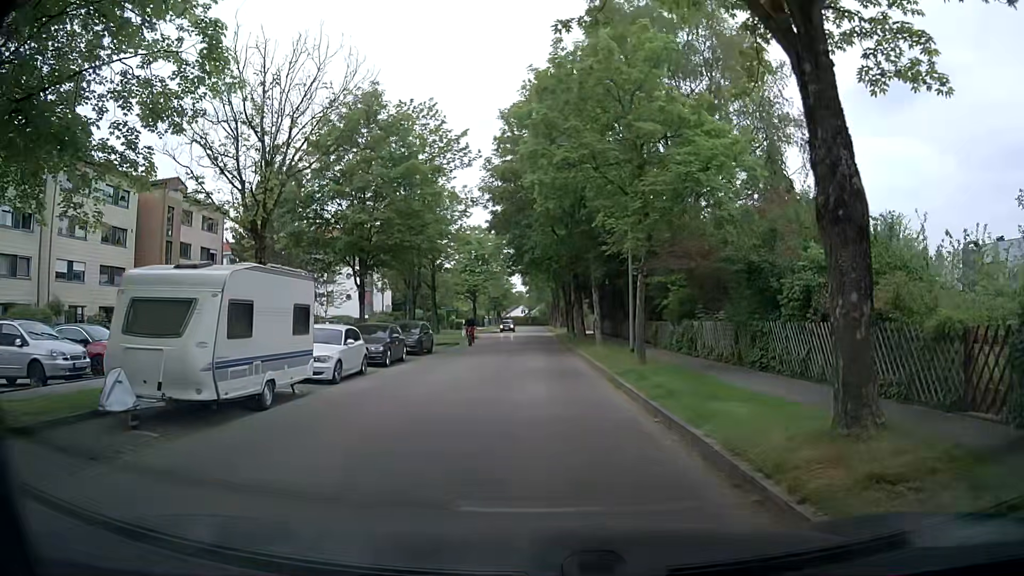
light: Day
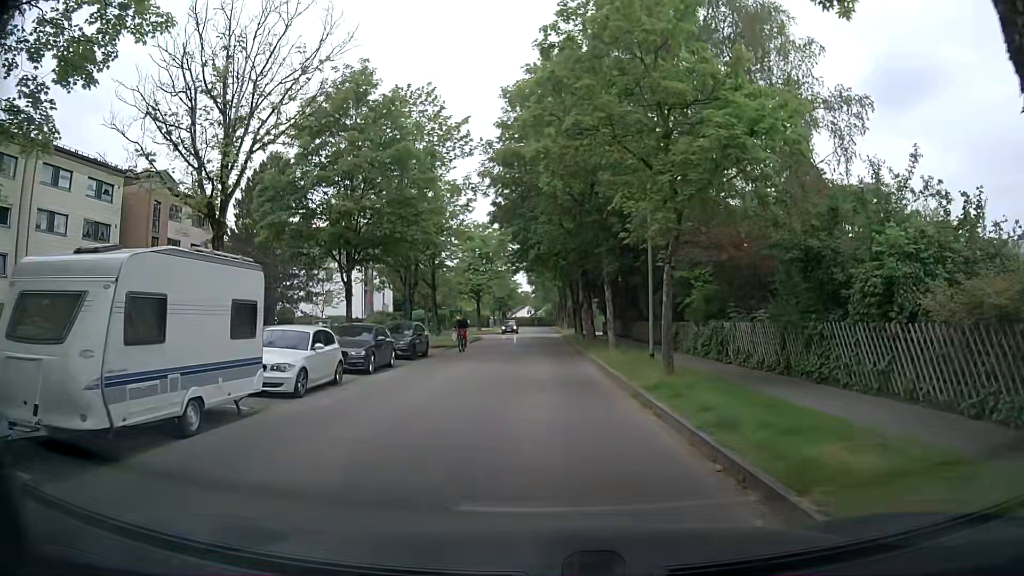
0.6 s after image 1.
(-0.1, +3.1) m; -2°
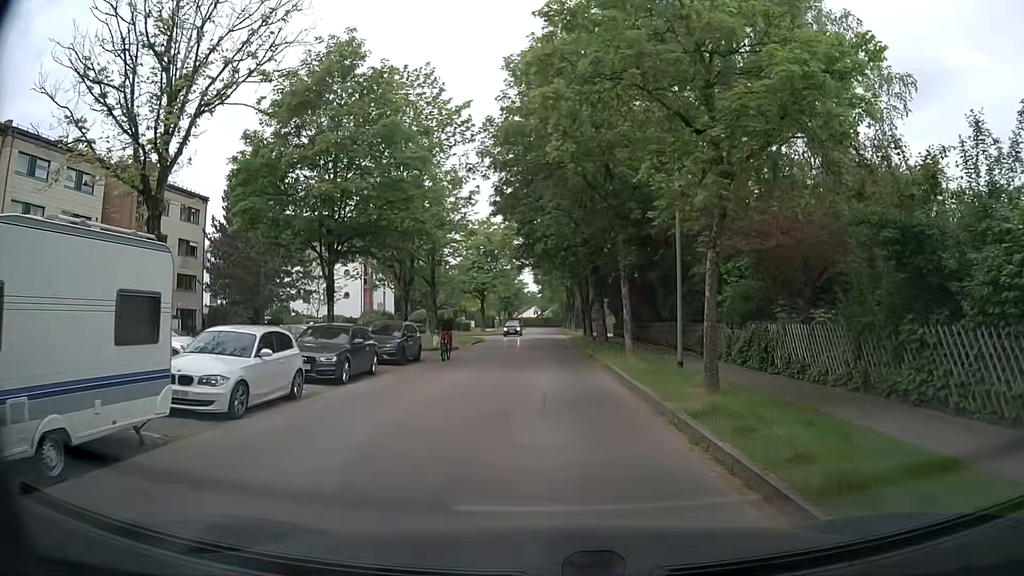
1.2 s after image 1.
(0.0, +3.4) m; -1°
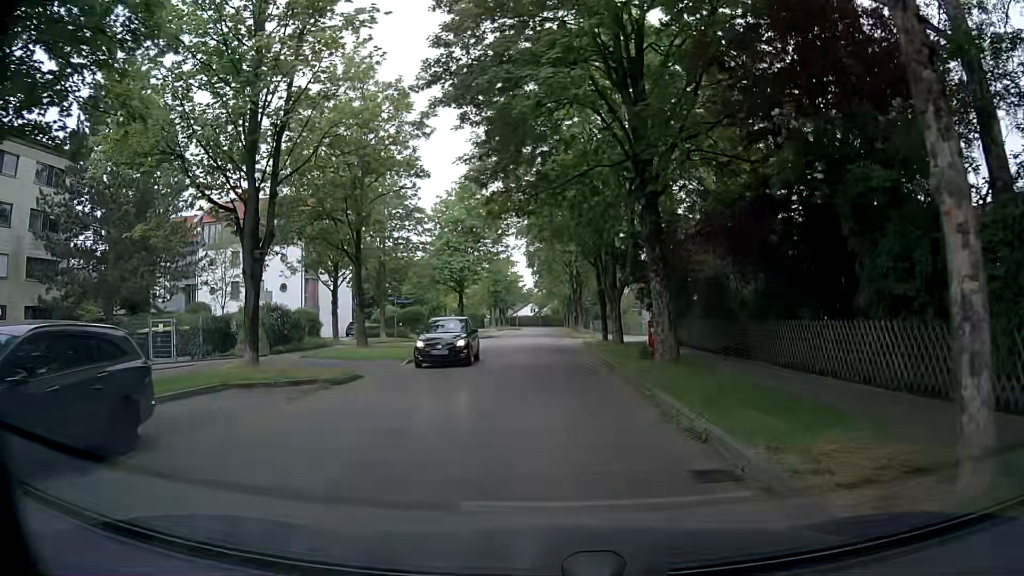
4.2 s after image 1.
(+0.2, +19.2) m; +2°
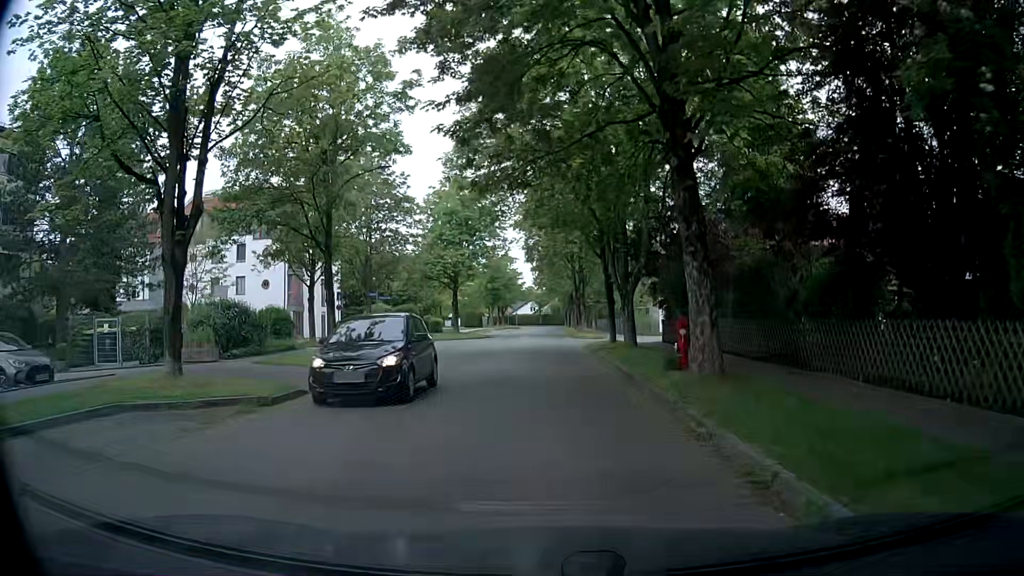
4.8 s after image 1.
(0.0, +4.1) m; -2°
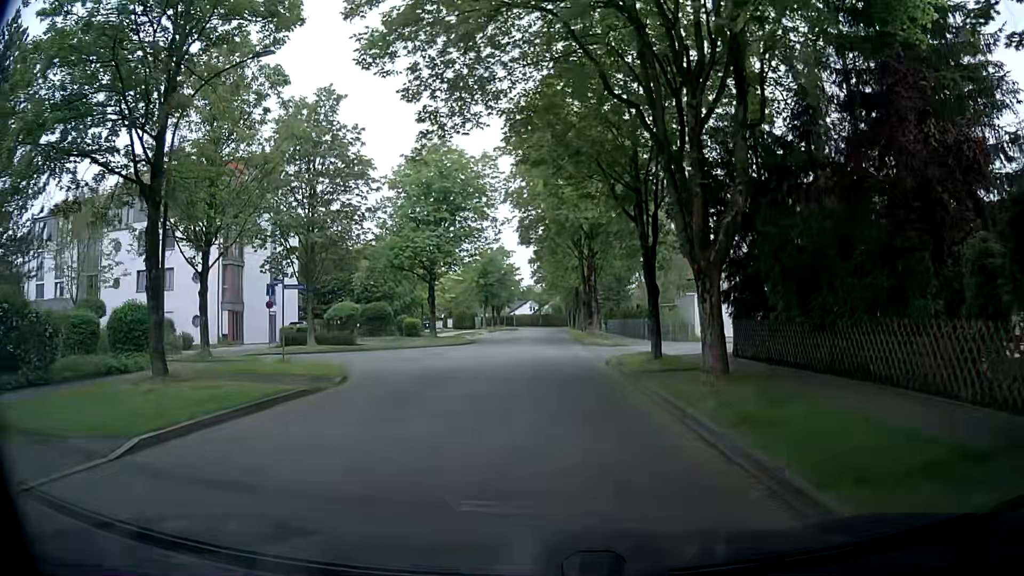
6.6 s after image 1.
(+0.2, +12.0) m; +2°
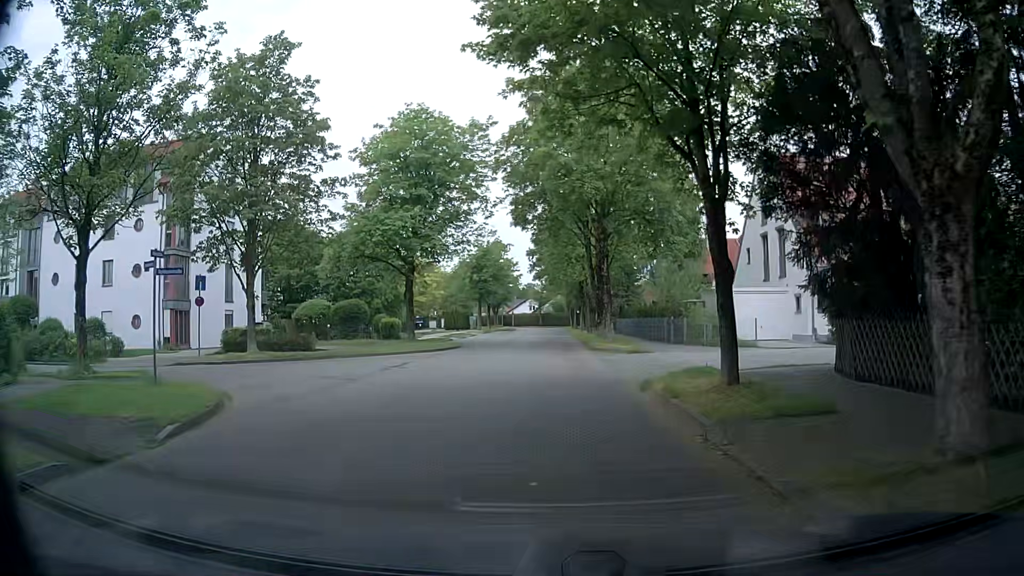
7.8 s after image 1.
(0.0, +7.4) m; -1°
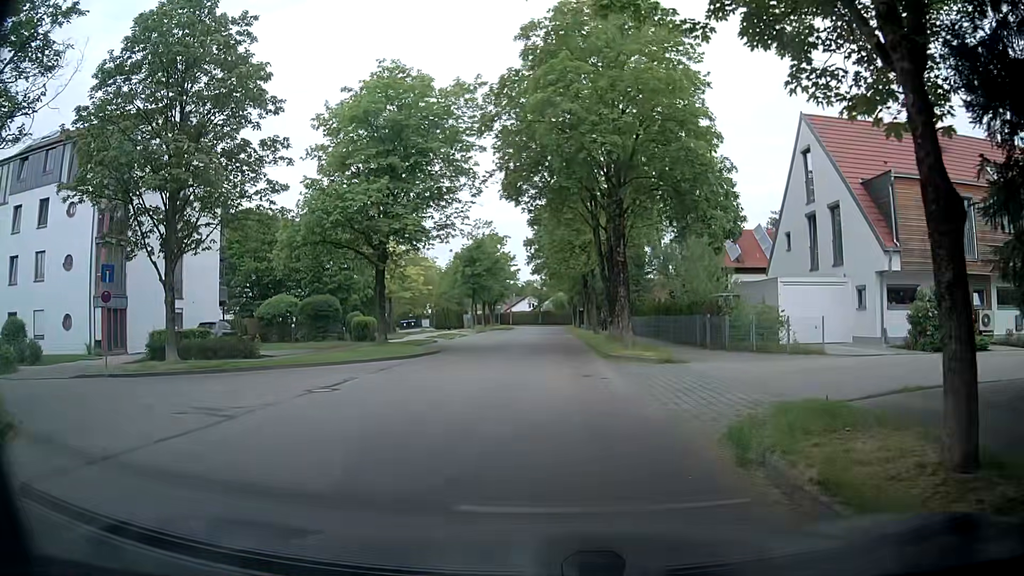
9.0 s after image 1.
(-0.1, +6.6) m; 0°
(0, +10) (0, +20) (0, +30) (0, +40) (0, +50) (0, +60) (-1, +70) (-1, +80) (-1, +90) (+4, +99) m
